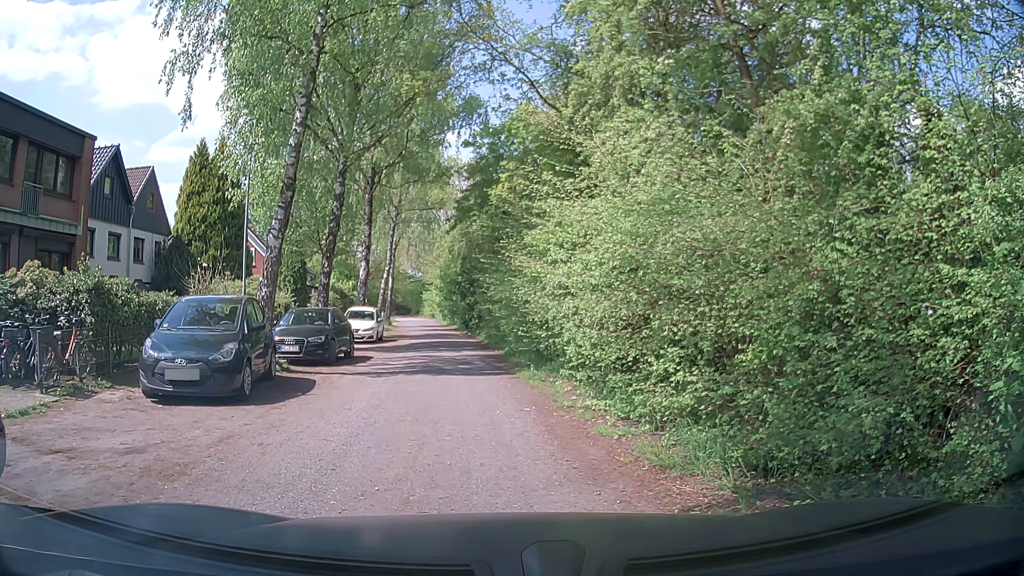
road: residential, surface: asphalt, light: Day
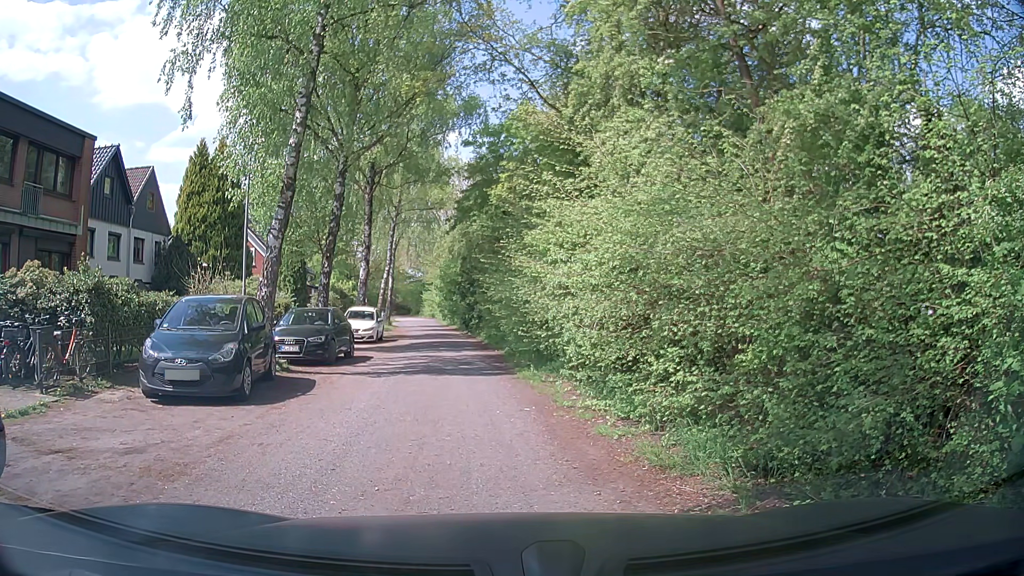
(0.0, 0.0) m; 0°
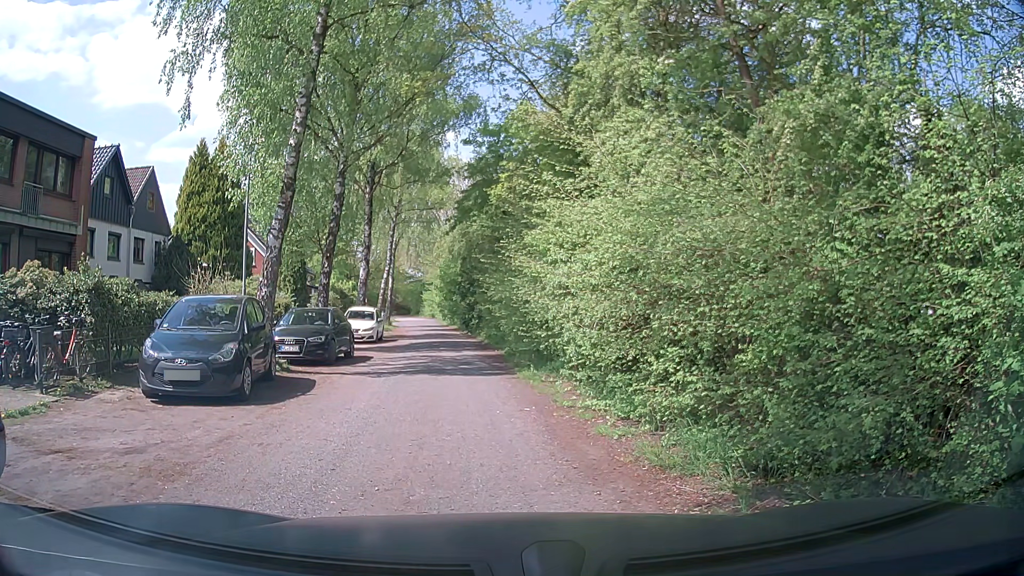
(0.0, 0.0) m; 0°
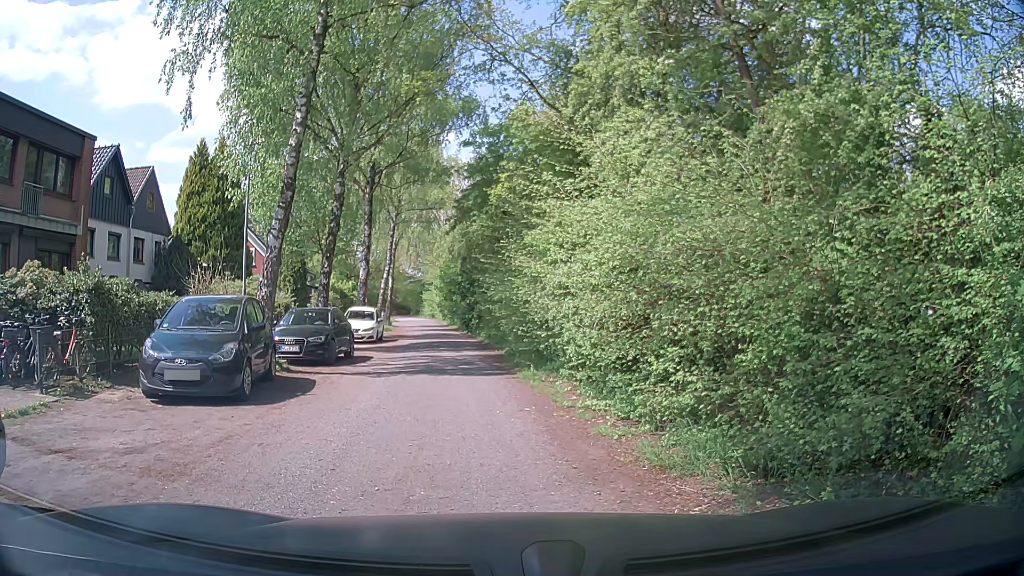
(0.0, 0.0) m; 0°
